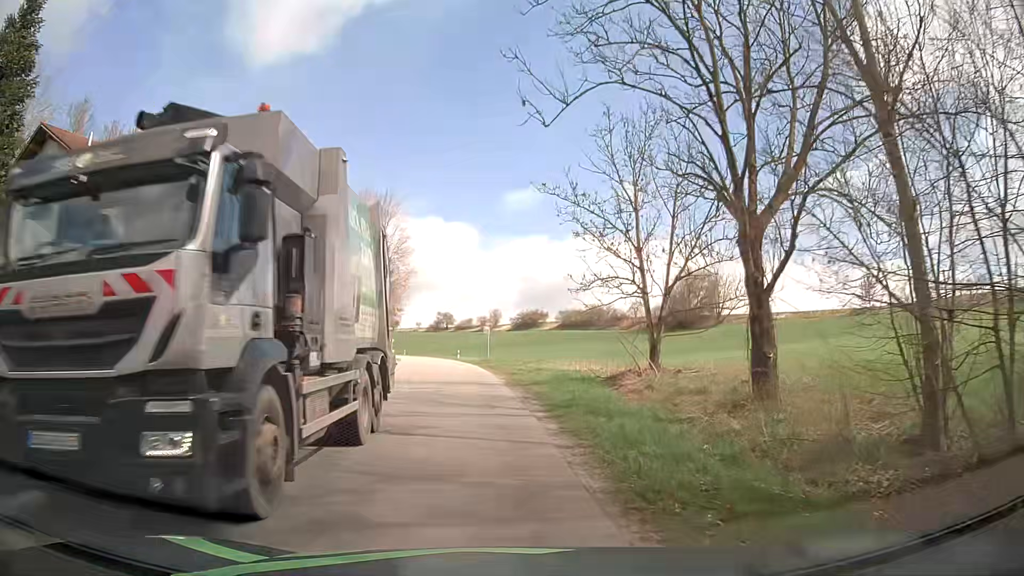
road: tertiary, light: Day
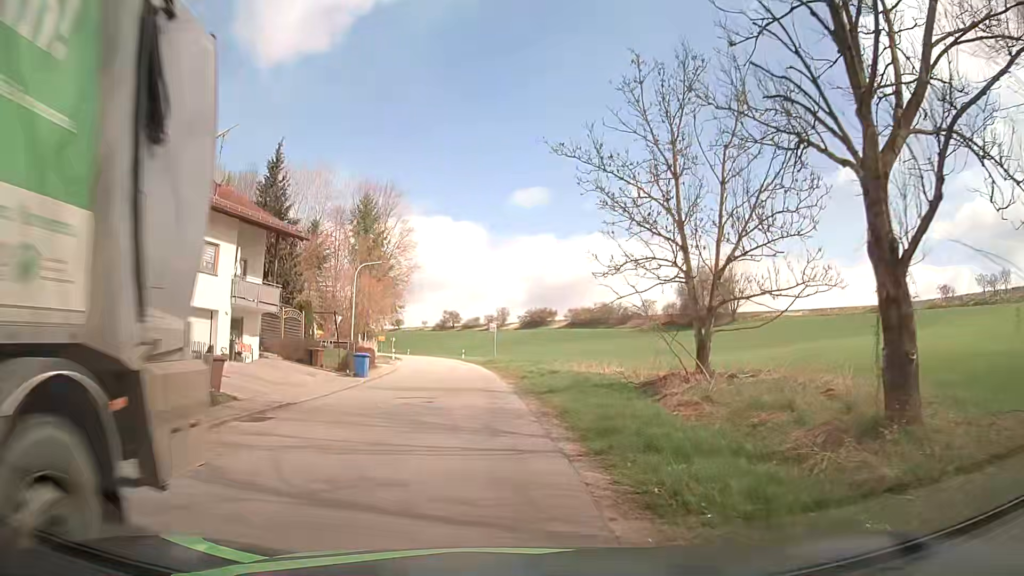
(0.0, +5.0) m; 0°
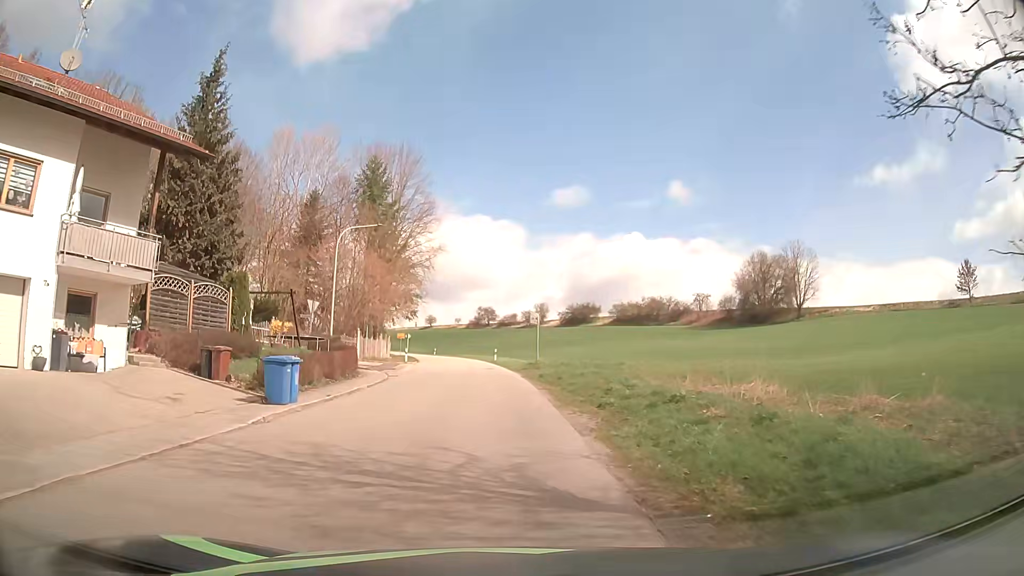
(-0.4, +15.4) m; -4°
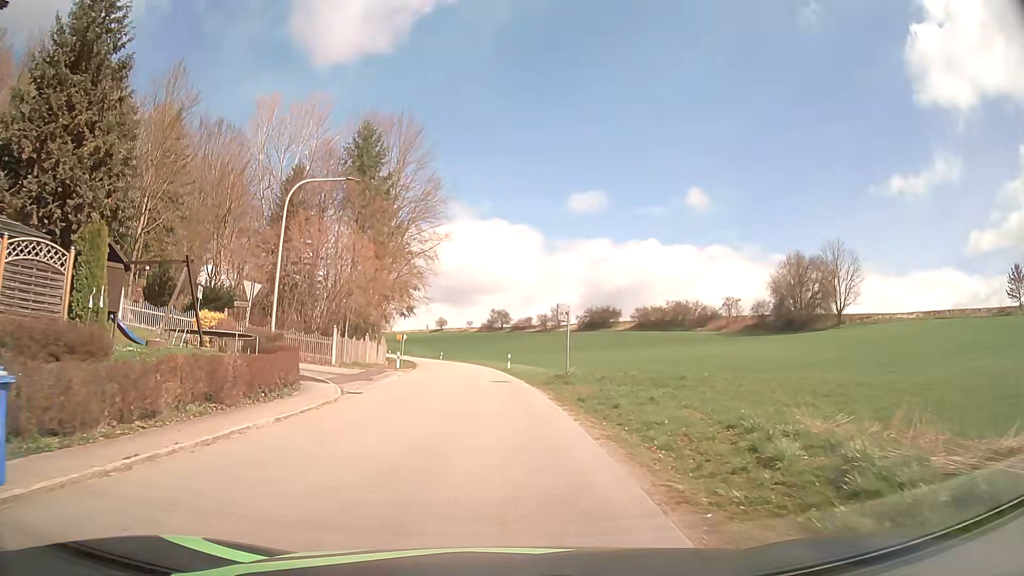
(0.0, +10.8) m; -1°
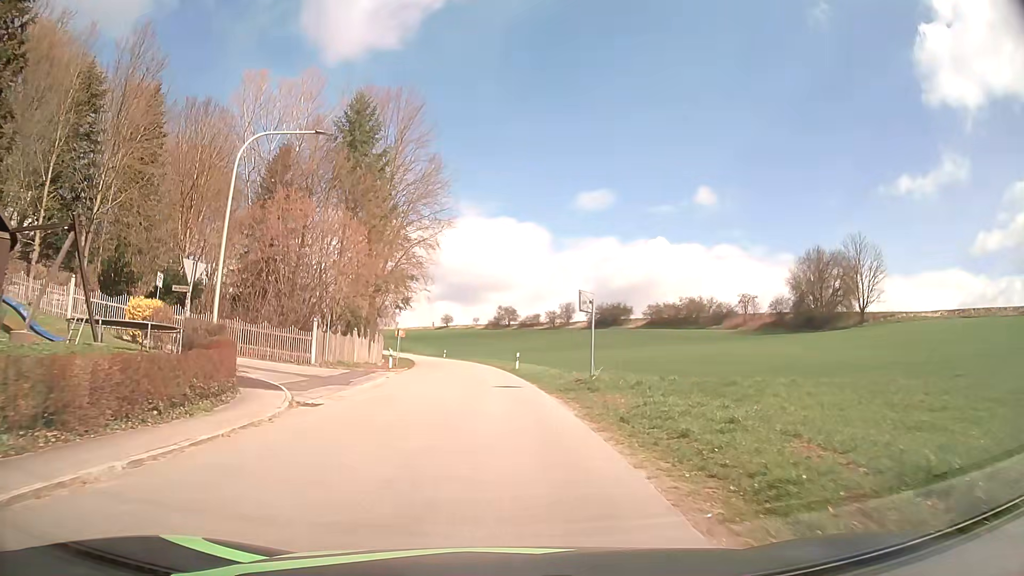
(0.0, +5.6) m; 0°
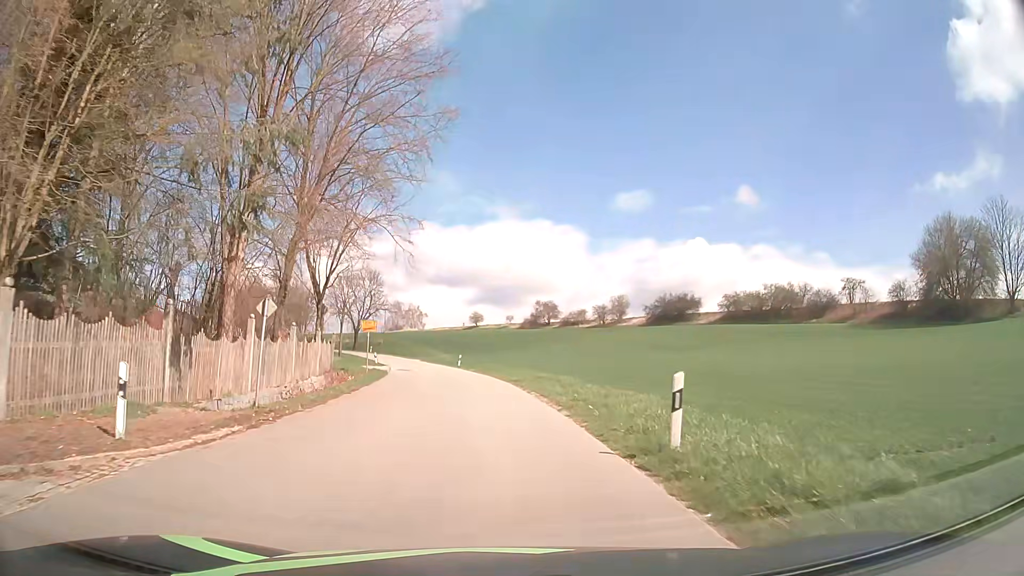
(-0.9, +31.0) m; -3°
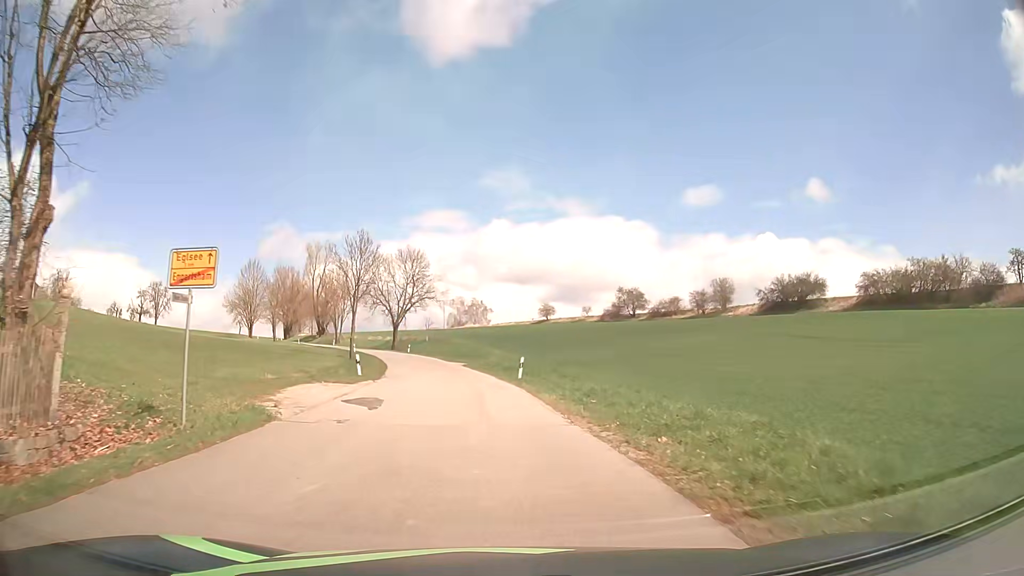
(-1.2, +28.3) m; -5°
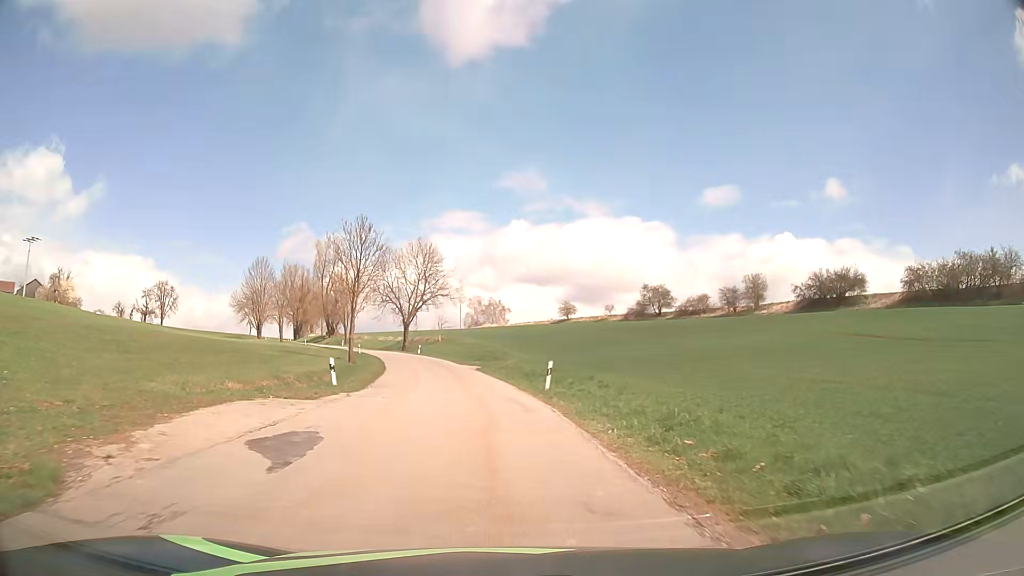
(-0.1, +7.5) m; -2°
(0, +10) (-1, +20) (-2, +30) (-3, +40) (-5, +50) (-7, +59) (-10, +69) (-12, +79) (-16, +88) (-19, +97) m
